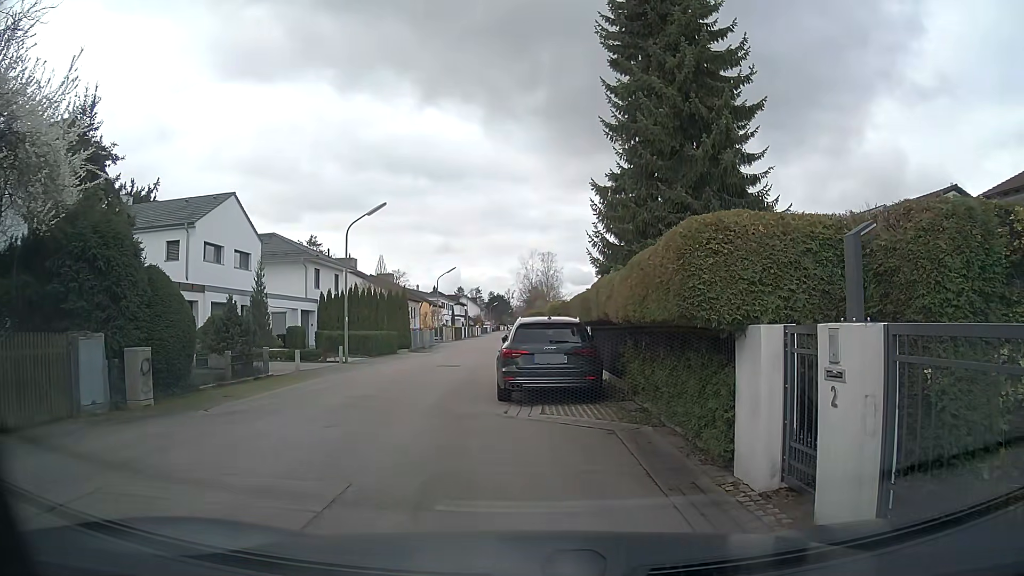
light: Day
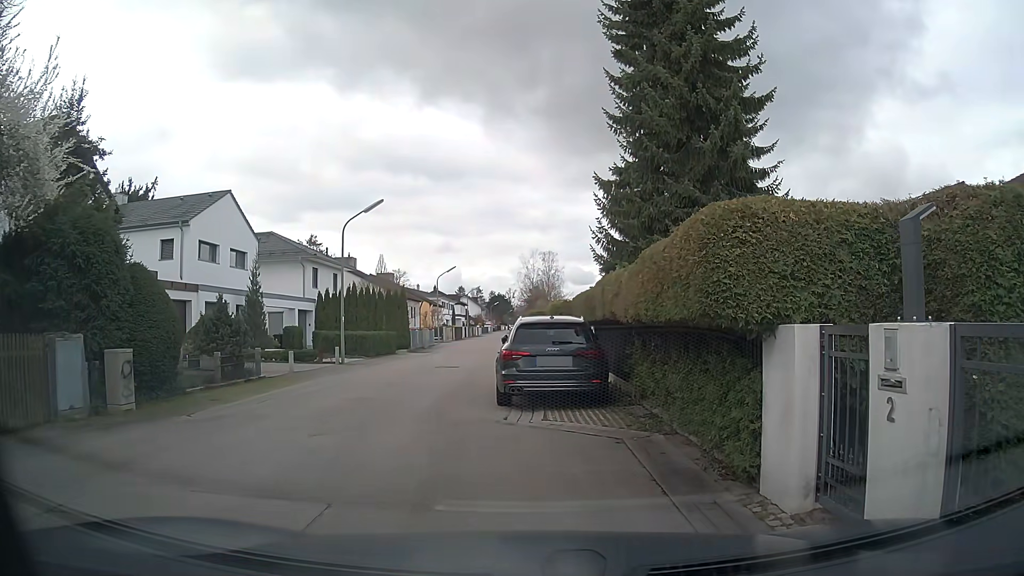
(0.0, +0.7) m; 0°
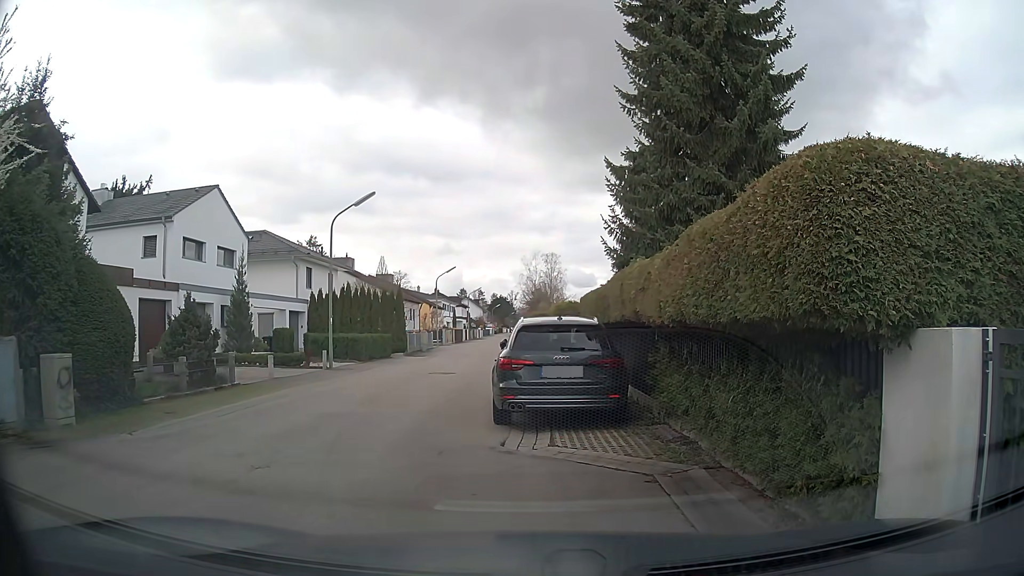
(0.0, +1.8) m; 0°
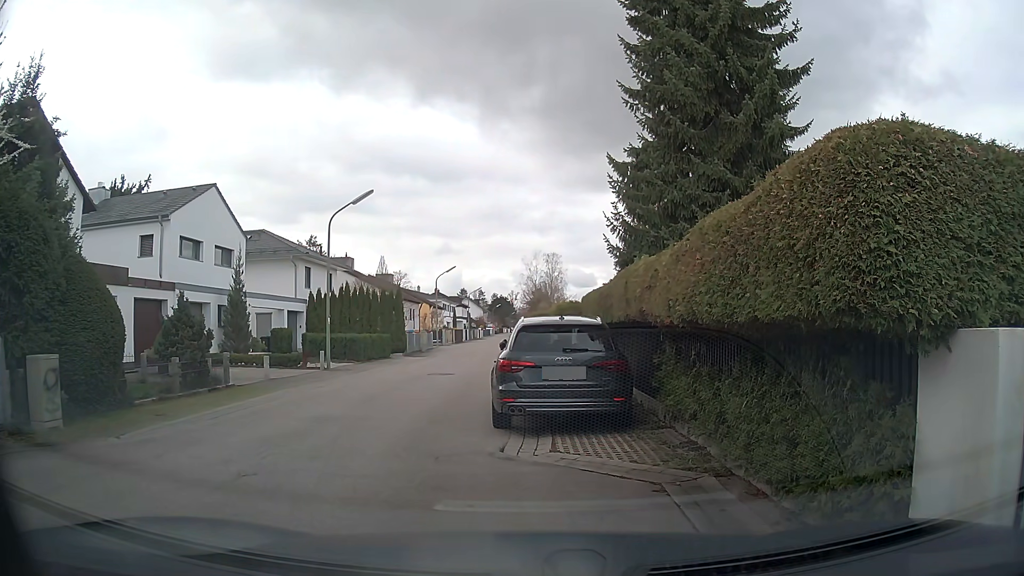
(0.0, +0.4) m; 0°
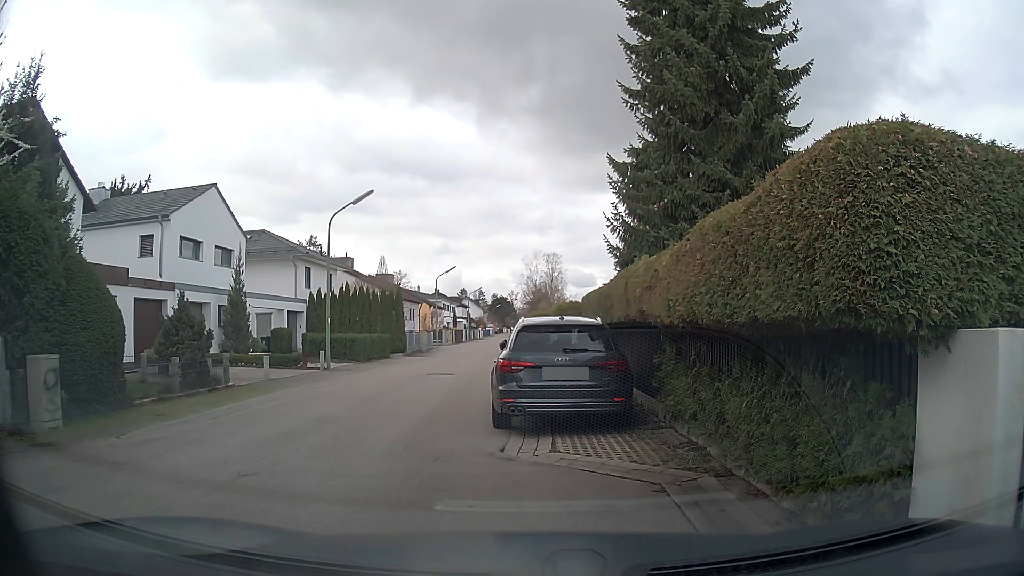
(0.0, 0.0) m; 0°
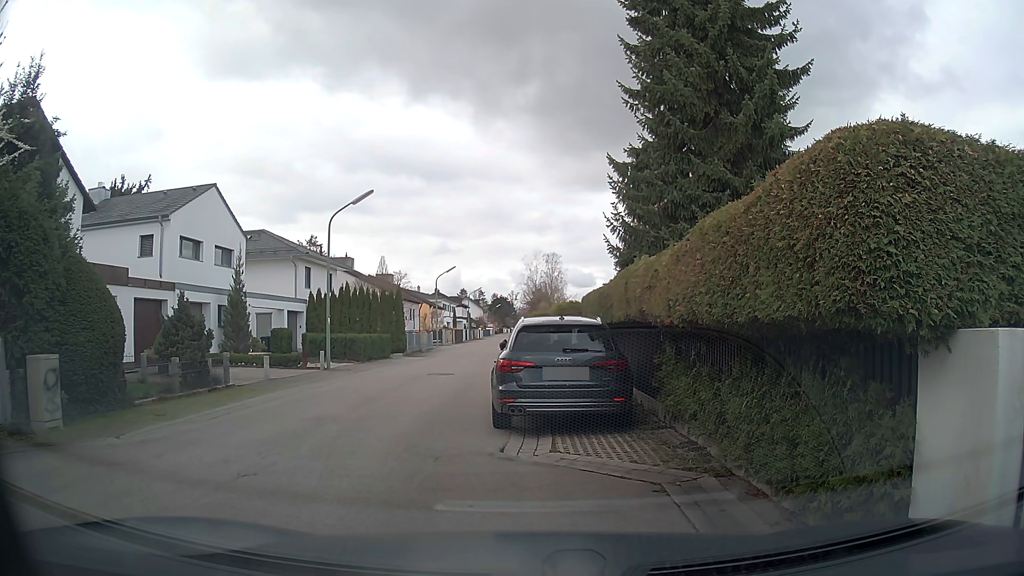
(0.0, 0.0) m; 0°
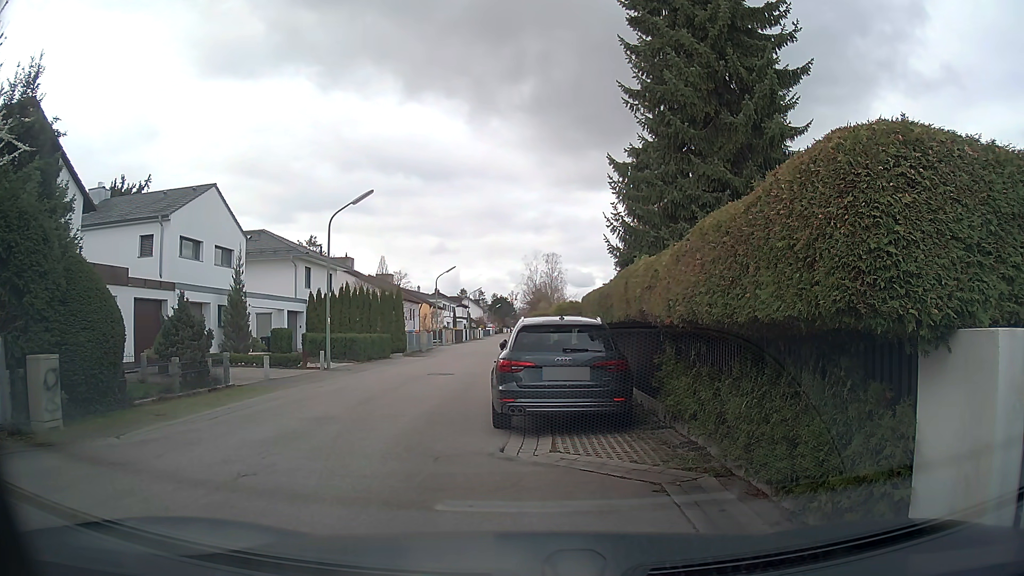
(0.0, 0.0) m; 0°
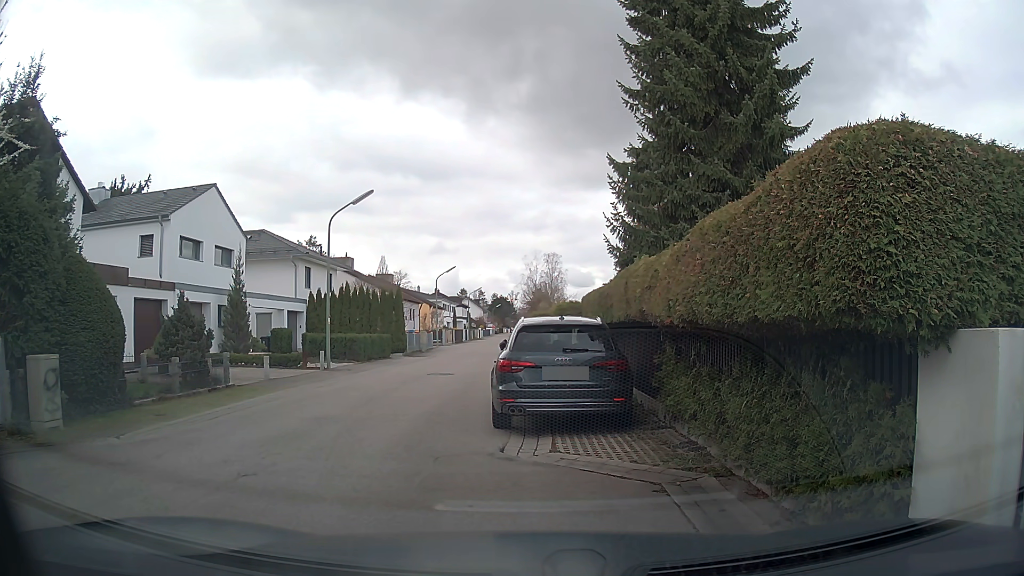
(0.0, 0.0) m; 0°
